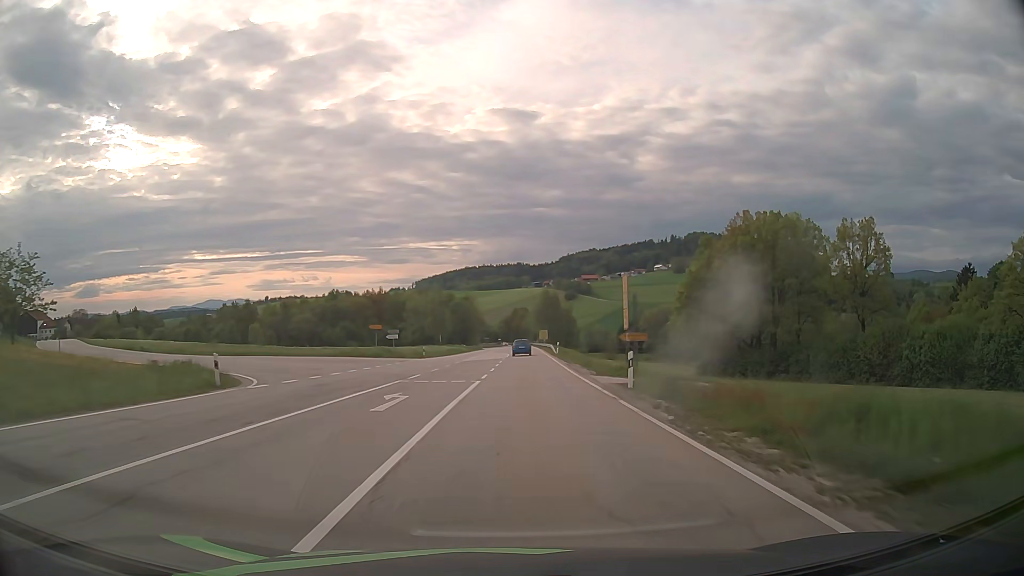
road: secondary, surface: asphalt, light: Day
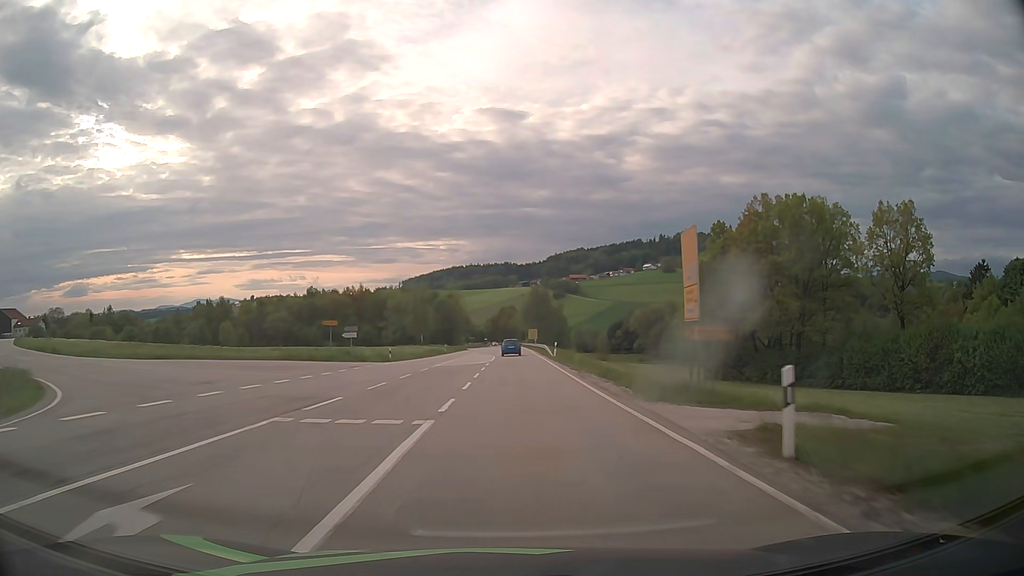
(+0.1, +11.8) m; +1°
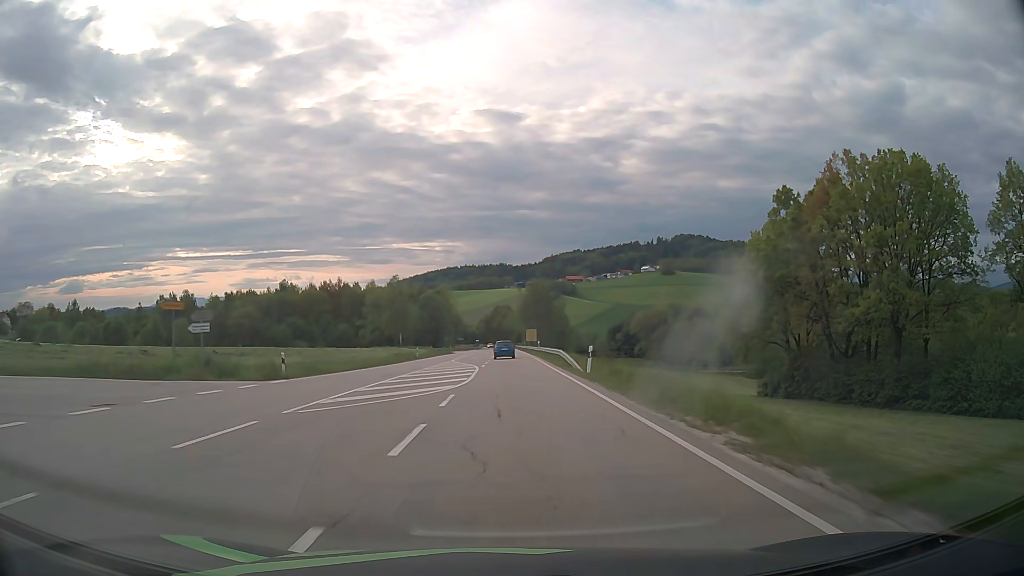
(+0.1, +23.4) m; 0°
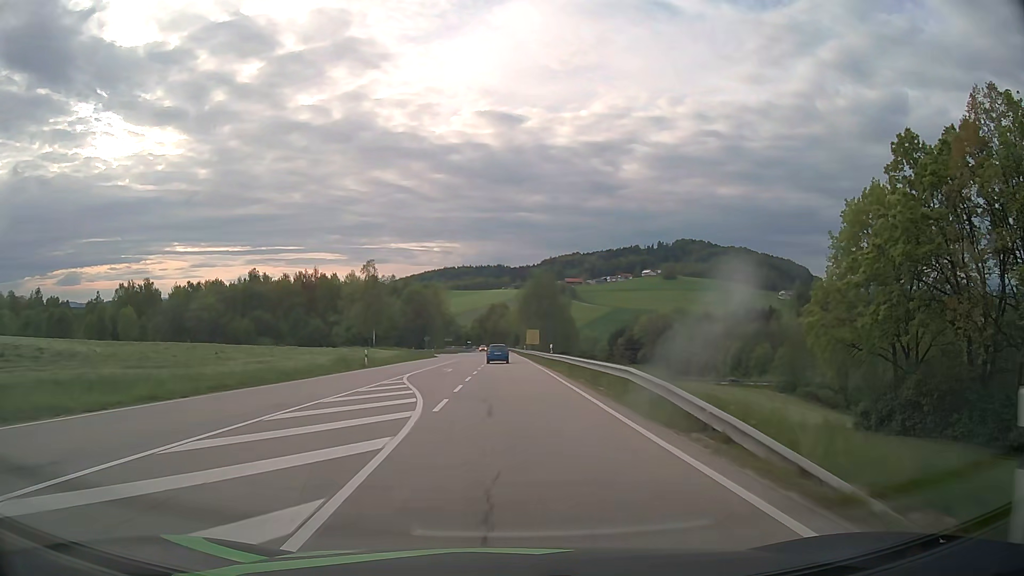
(+0.1, +23.4) m; 0°
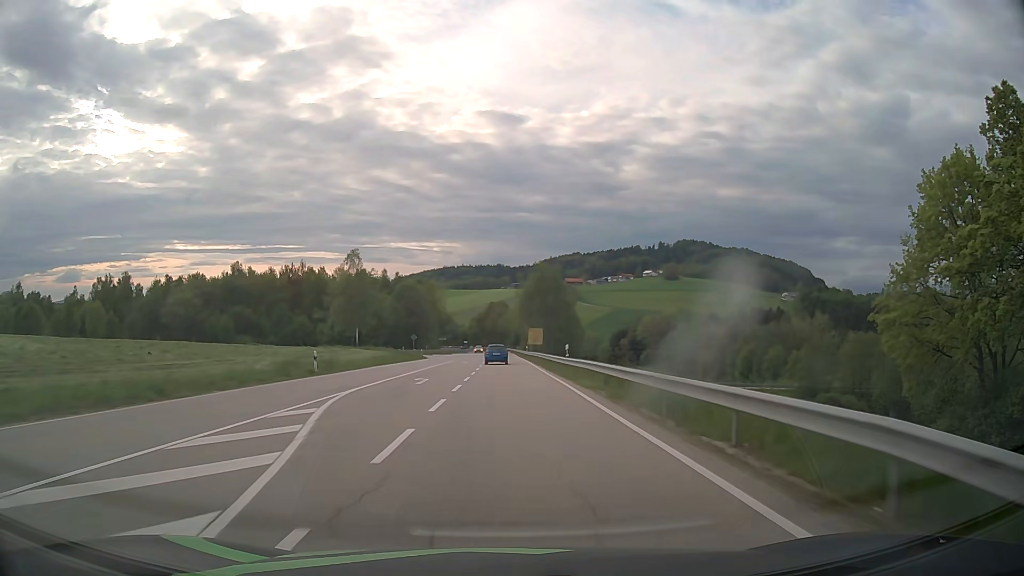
(0.0, +11.9) m; 0°
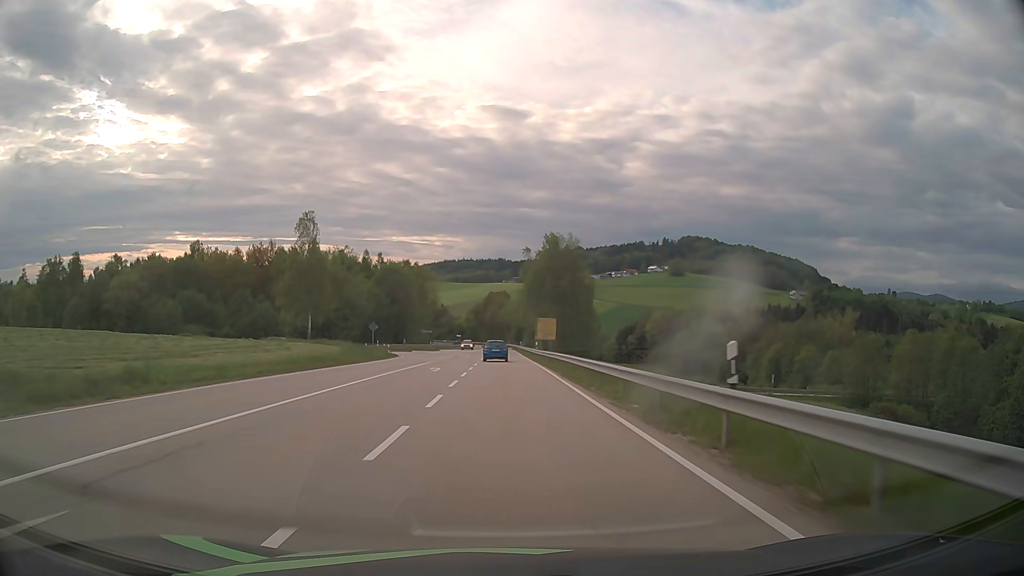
(0.0, +24.0) m; 0°
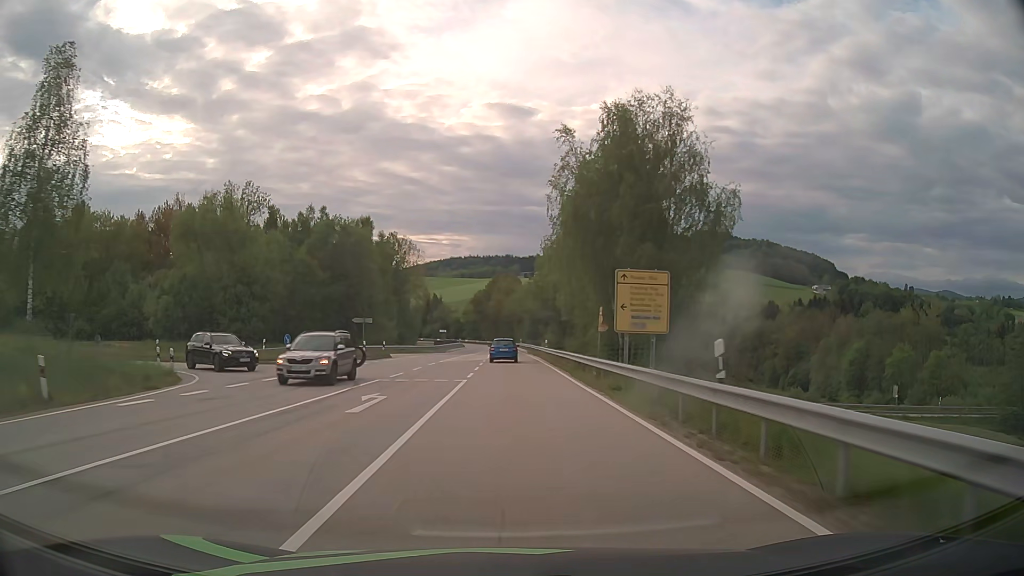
(-0.2, +47.3) m; 0°
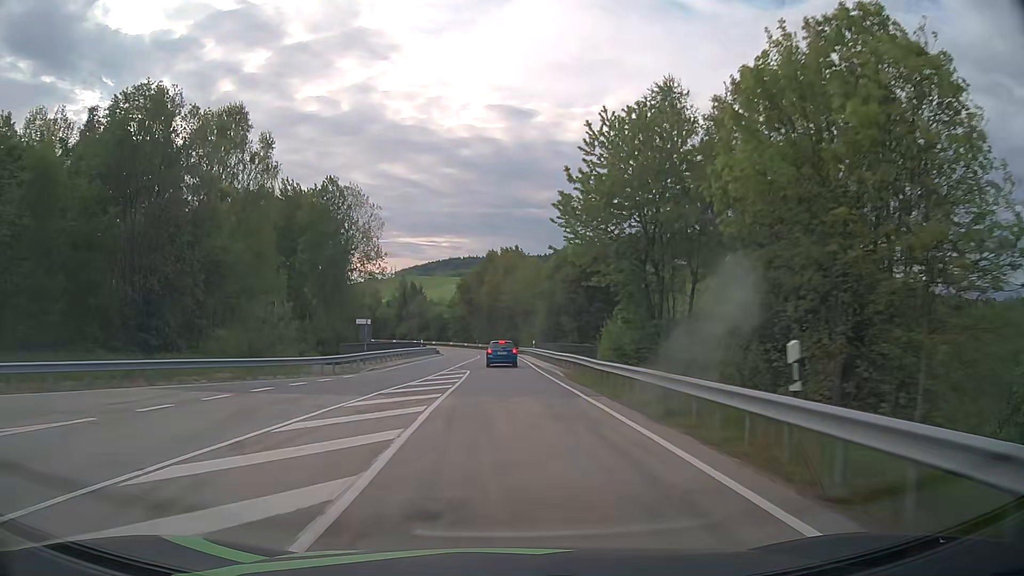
(0.0, +46.5) m; 0°
(0, +10) (0, +20) (0, +30) (0, +40) (-1, +50) (-1, +60) (-1, +70) (-2, +80) (-3, +90) (-6, +100) m
